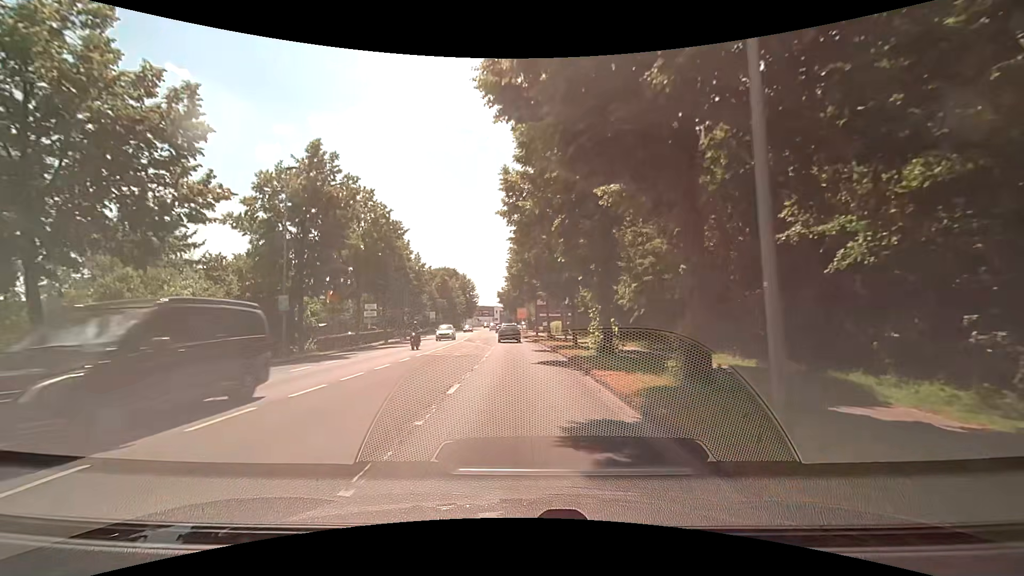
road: secondary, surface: asphalt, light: Day
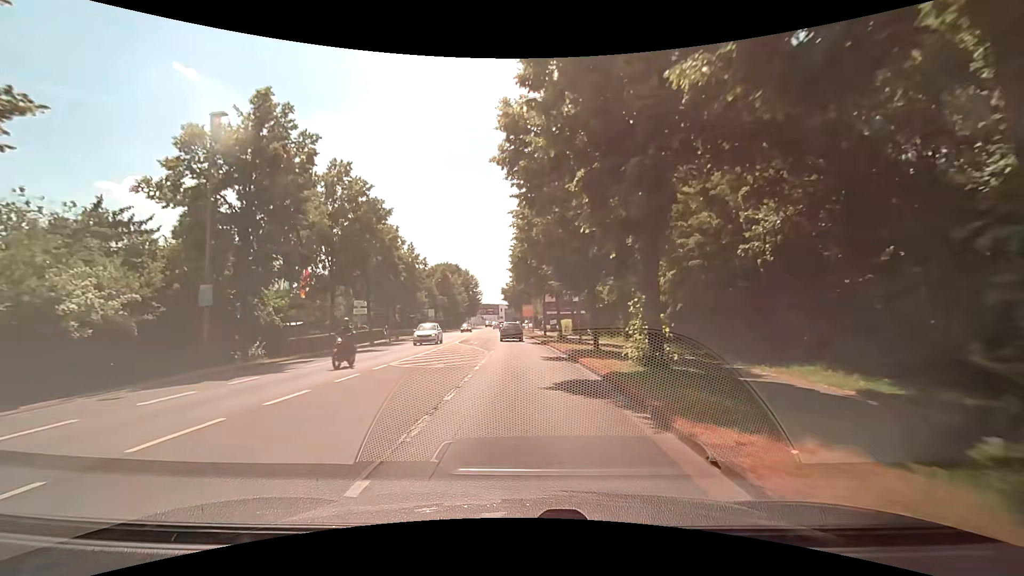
(-0.1, +7.0) m; -2°
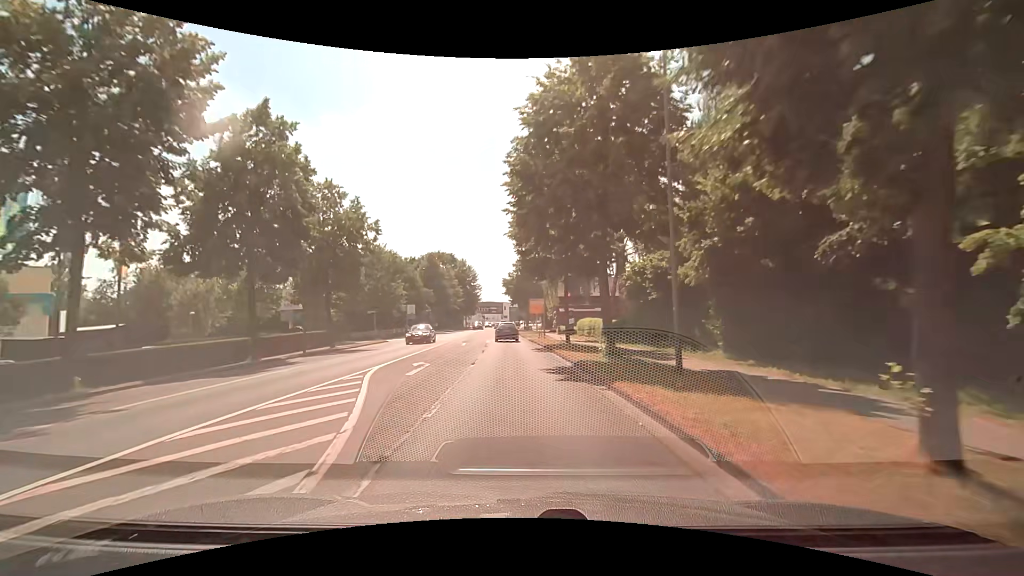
(0.0, +20.8) m; 0°
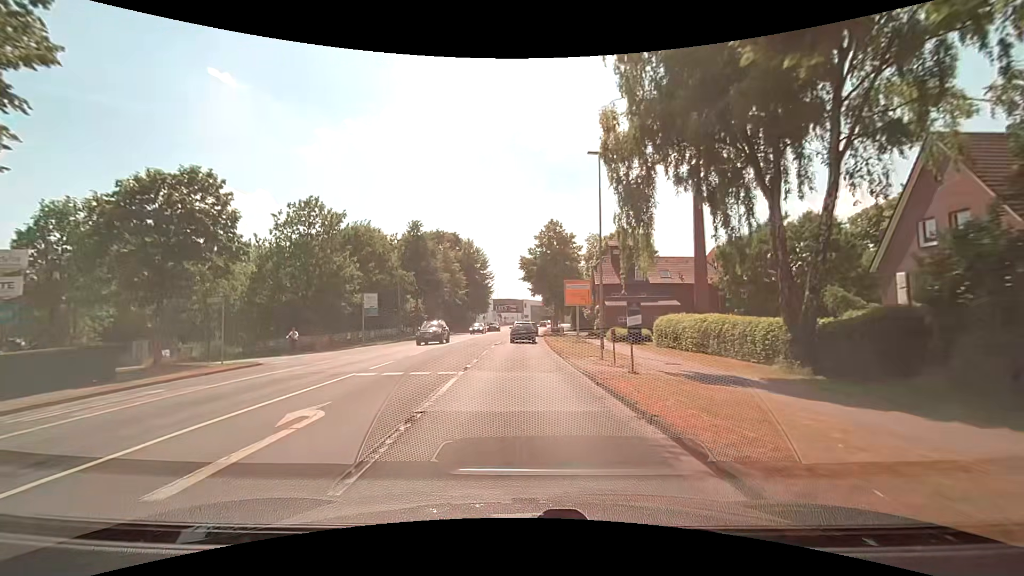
(-0.7, +27.3) m; -3°
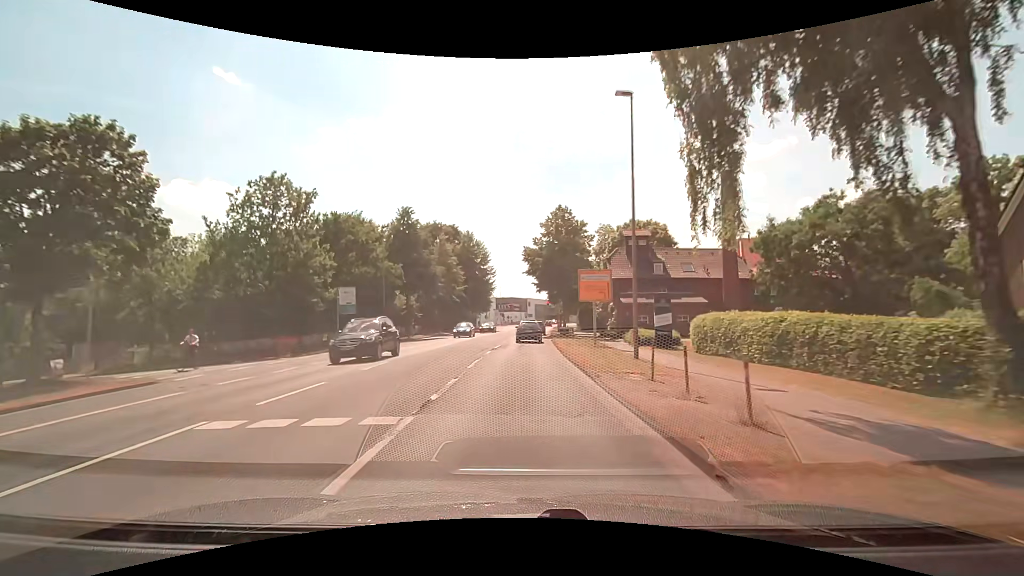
(0.0, +6.8) m; 0°
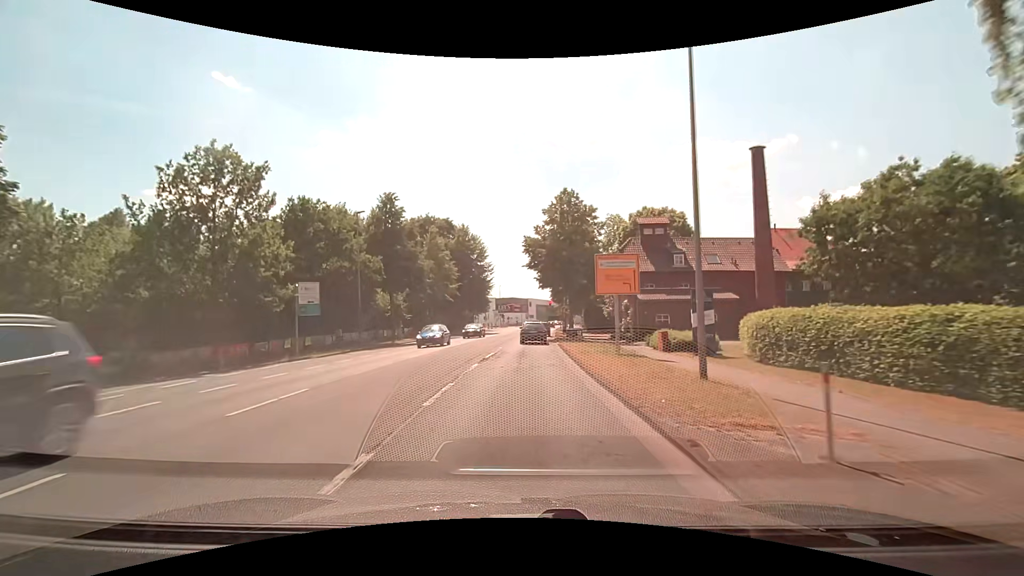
(0.0, +6.7) m; 0°
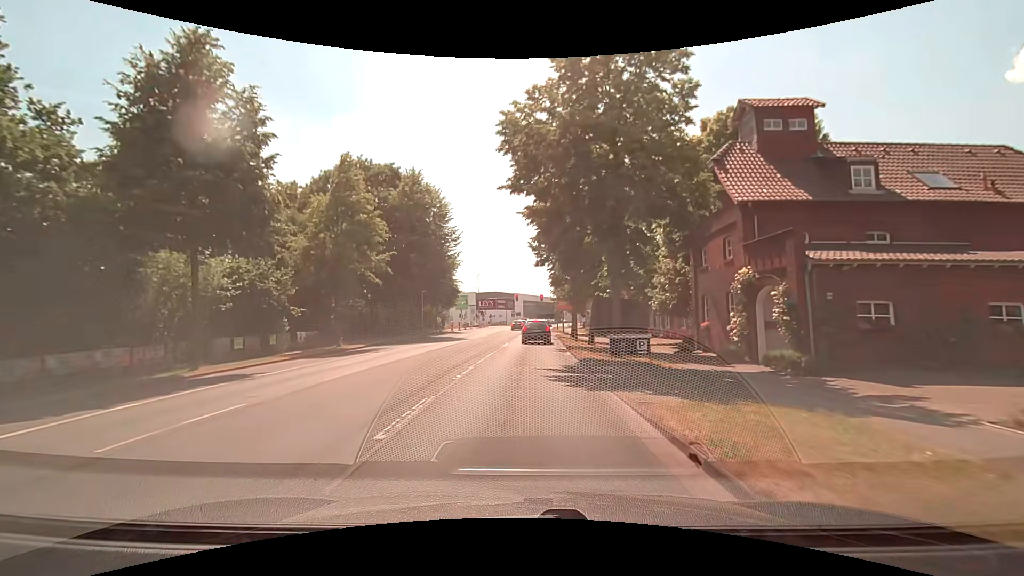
(+0.1, +25.8) m; +1°
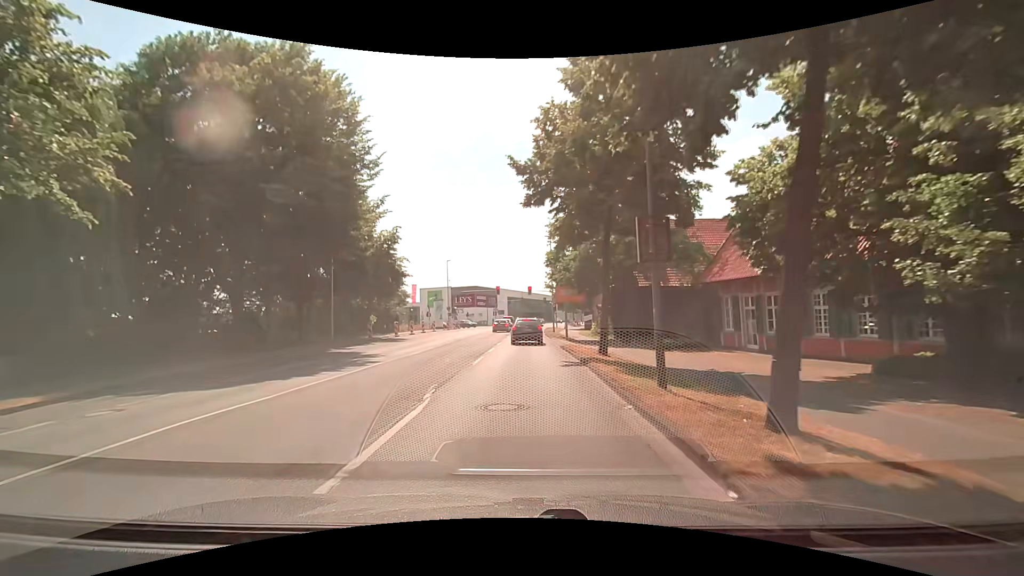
(+0.4, +22.0) m; +1°
(0, +10) (0, +20) (+1, +30) (+1, +40) (+1, +50) (+2, +60) (+2, +70) (+3, +80) (+4, +90) (+6, +100) m
